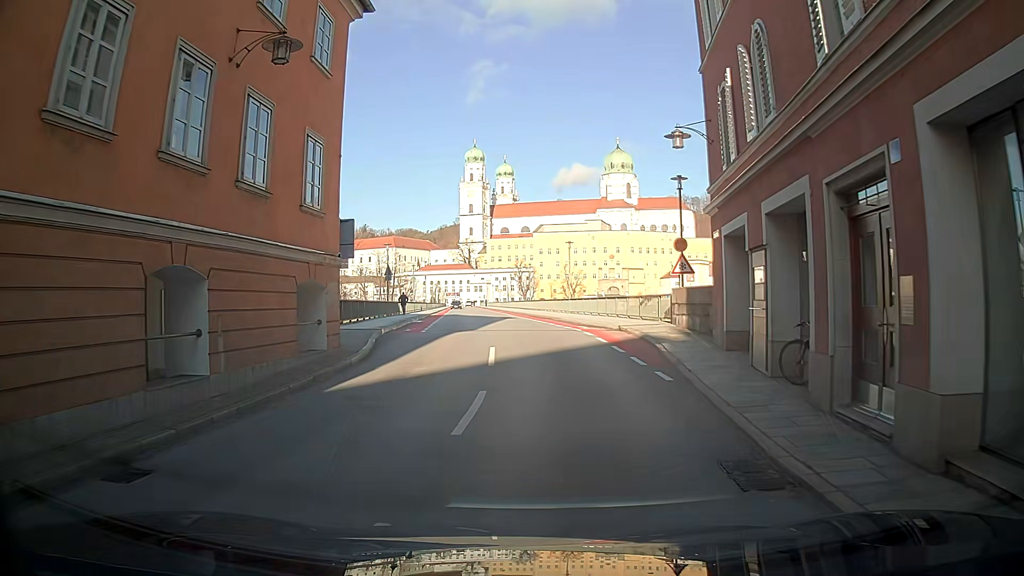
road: primary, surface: asphalt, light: Day
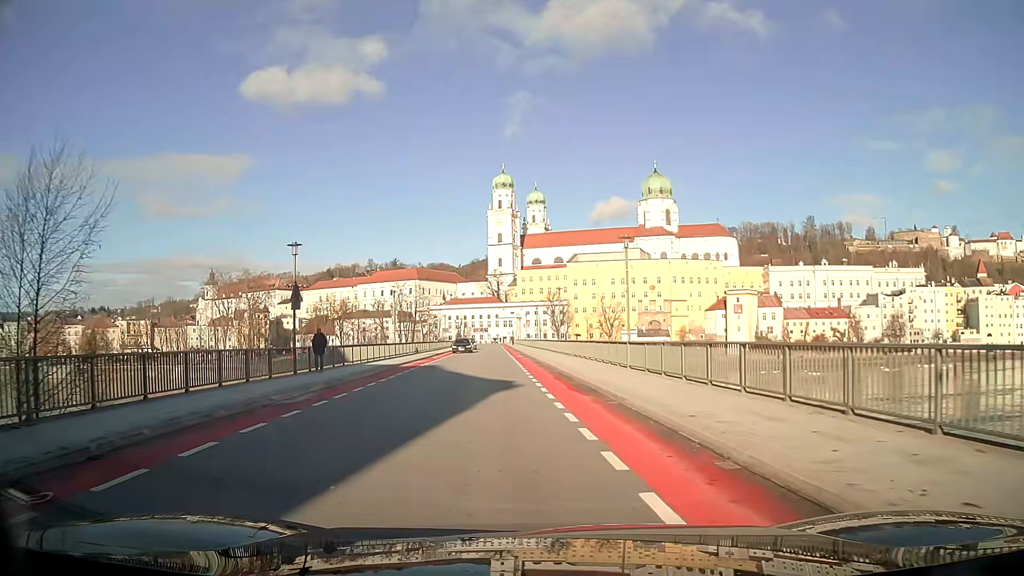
(-0.1, +21.4) m; -3°
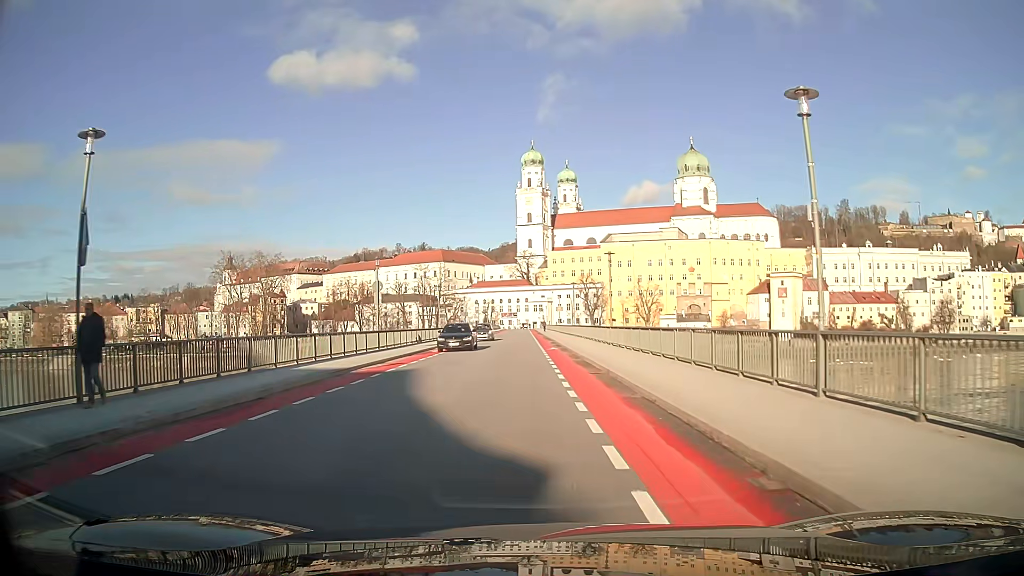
(-0.5, +14.8) m; -3°
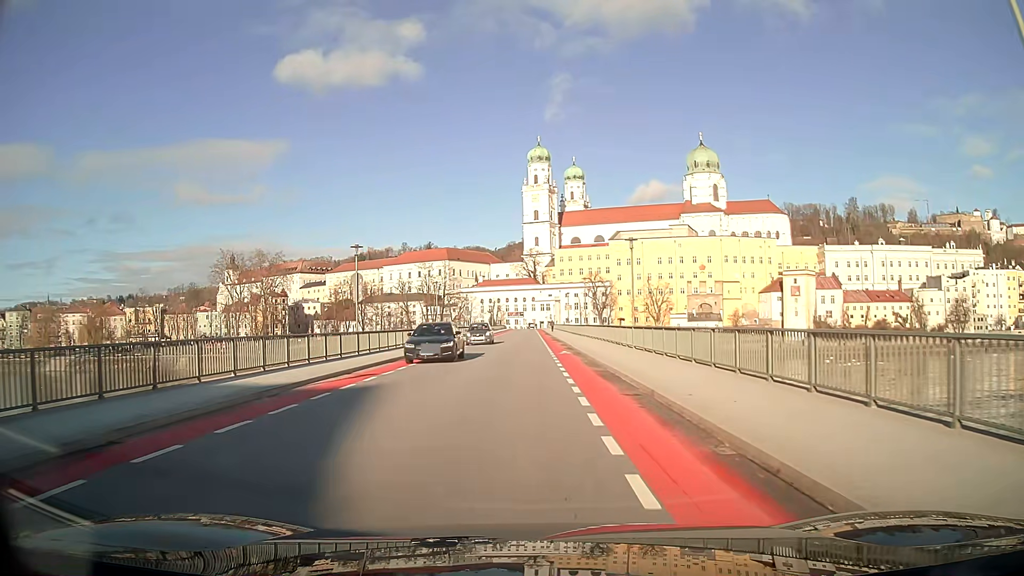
(0.0, +5.7) m; -1°
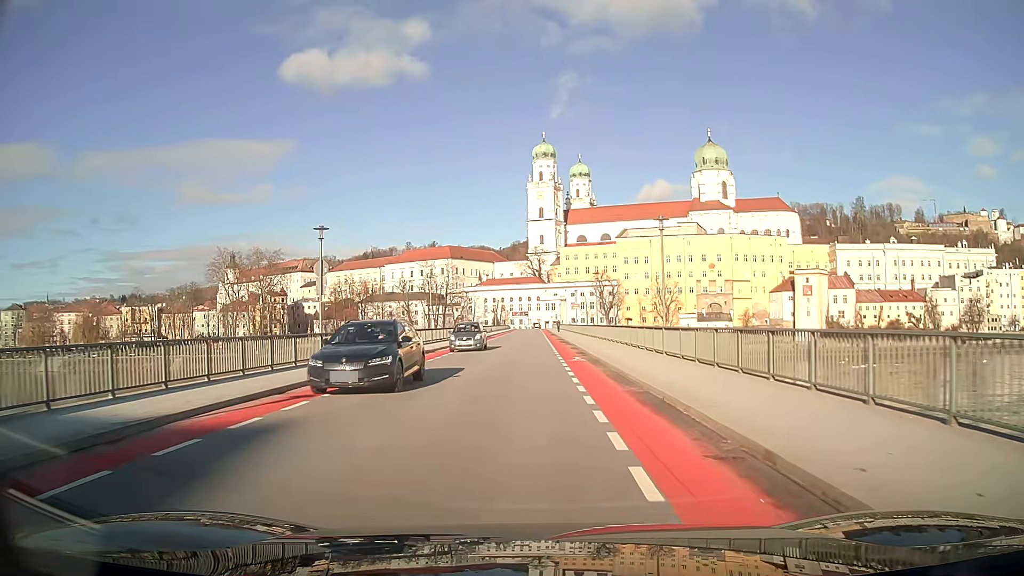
(0.0, +6.1) m; 0°
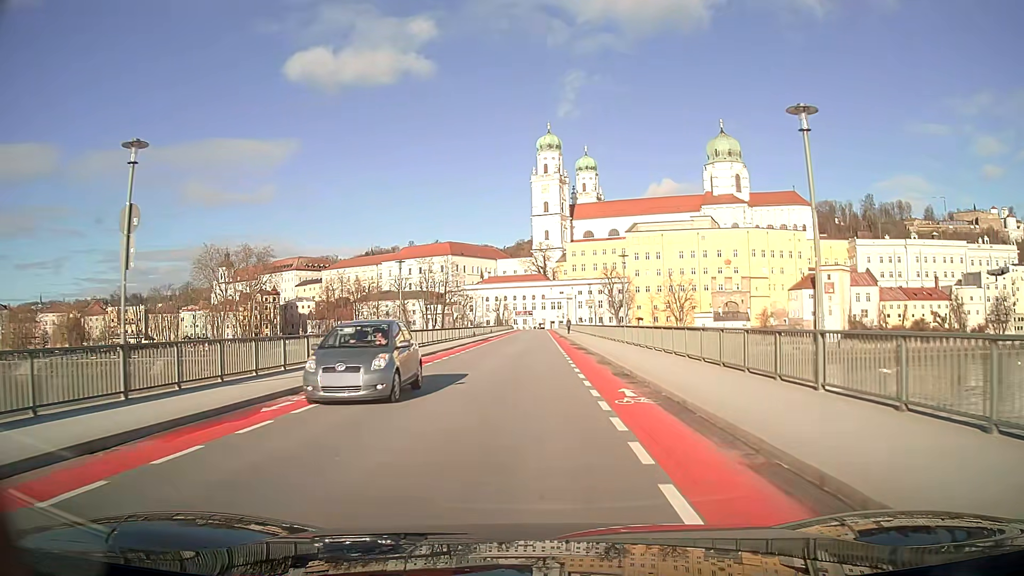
(0.0, +13.1) m; 0°
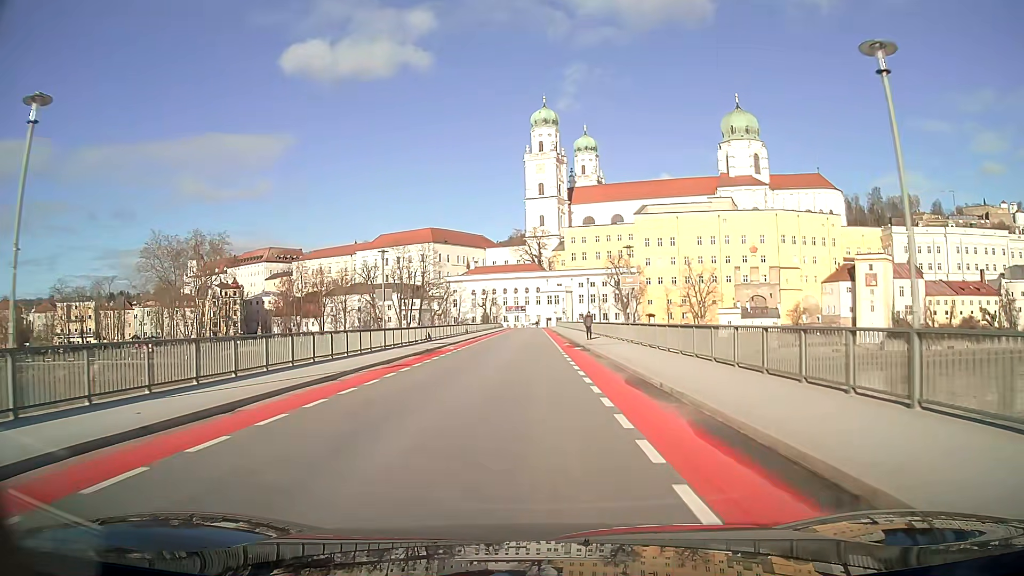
(+0.1, +29.6) m; 0°
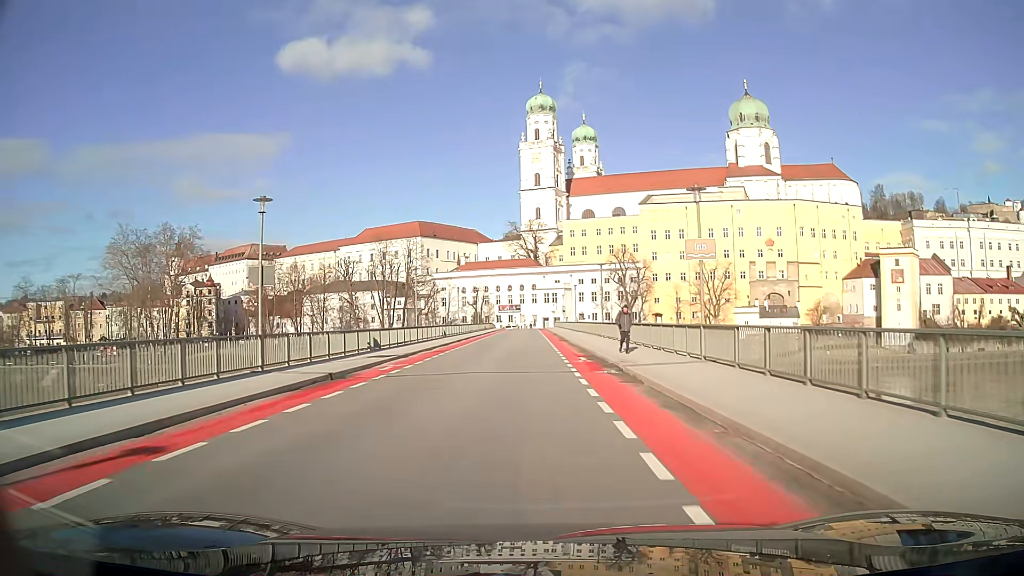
(+0.1, +15.3) m; 0°
(0, +10) (0, +20) (0, +30) (0, +40) (0, +50) (0, +60) (0, +70) (-1, +80) (-1, +90) (-1, +100) m
